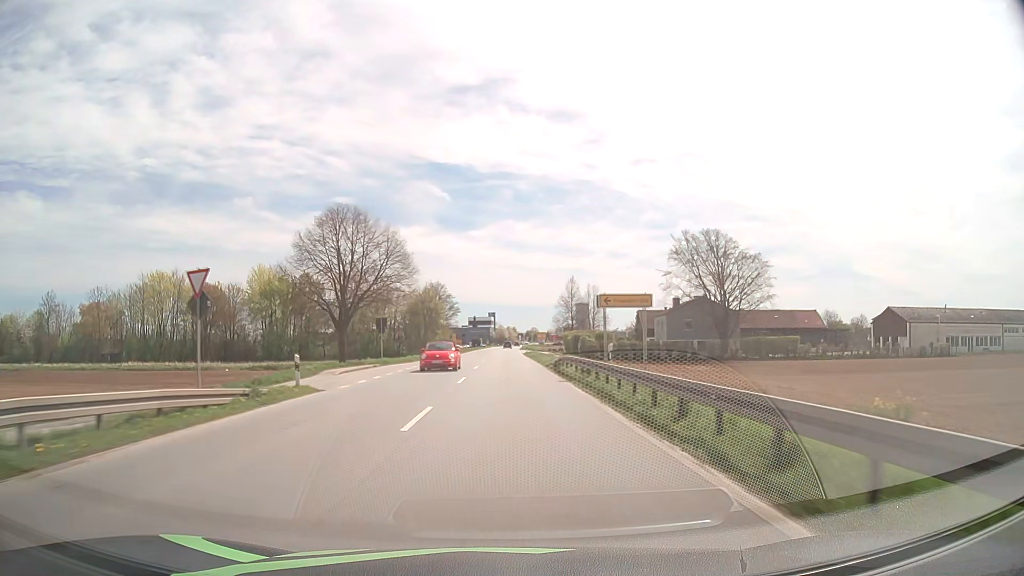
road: primary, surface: asphalt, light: Day
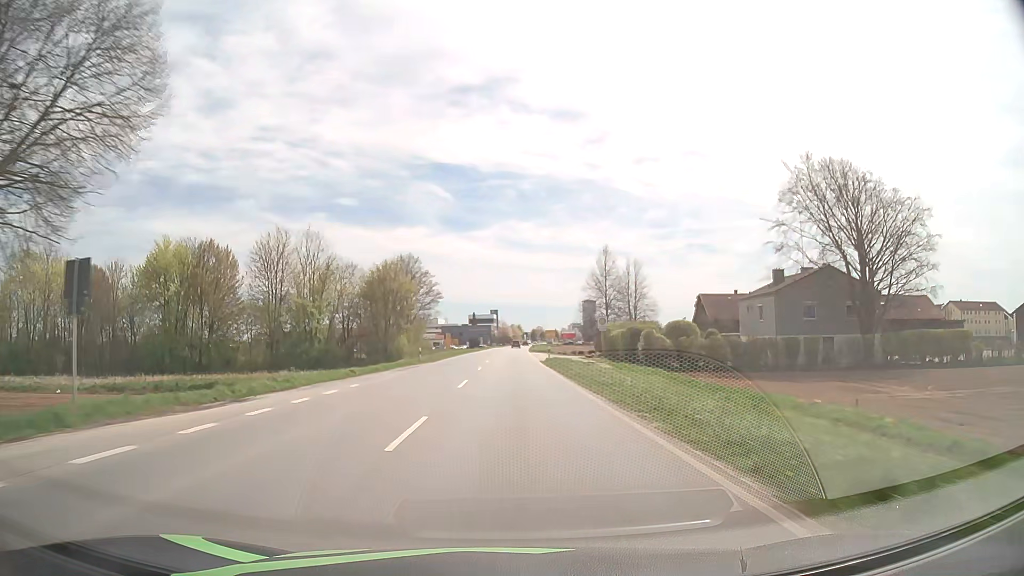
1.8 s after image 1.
(0.0, +37.8) m; 0°
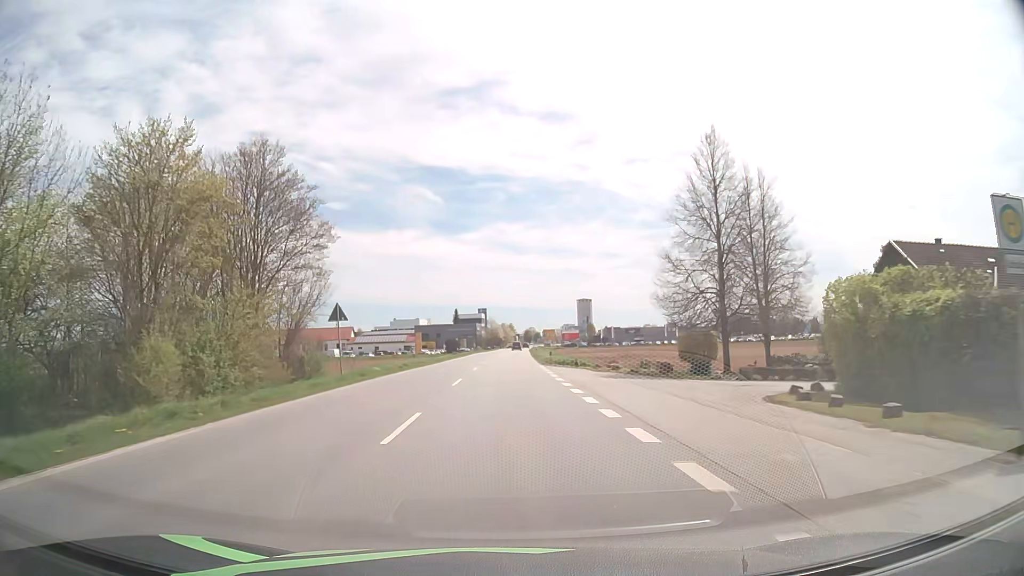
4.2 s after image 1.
(+0.2, +47.4) m; +1°
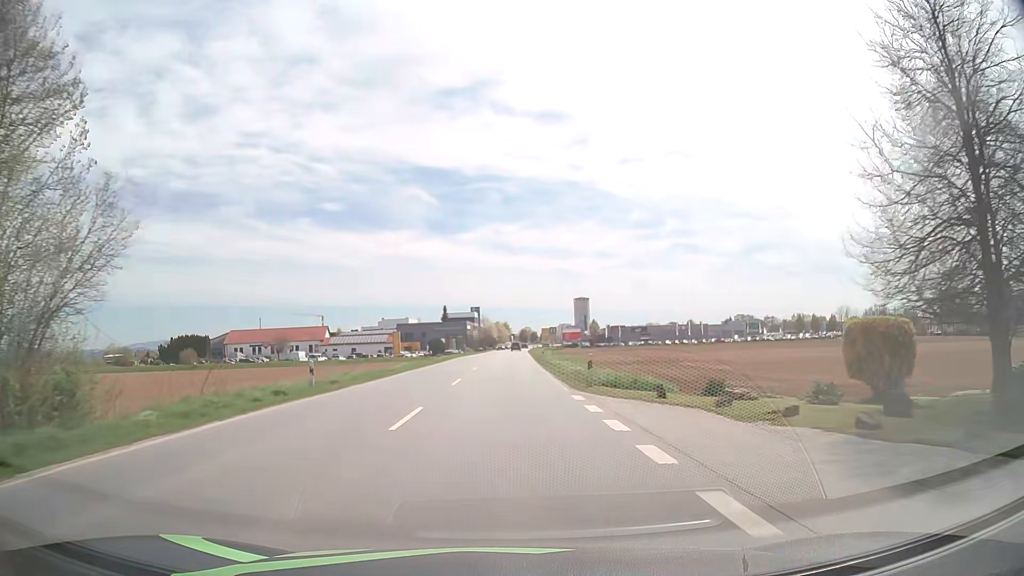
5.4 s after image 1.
(+0.1, +22.4) m; +1°
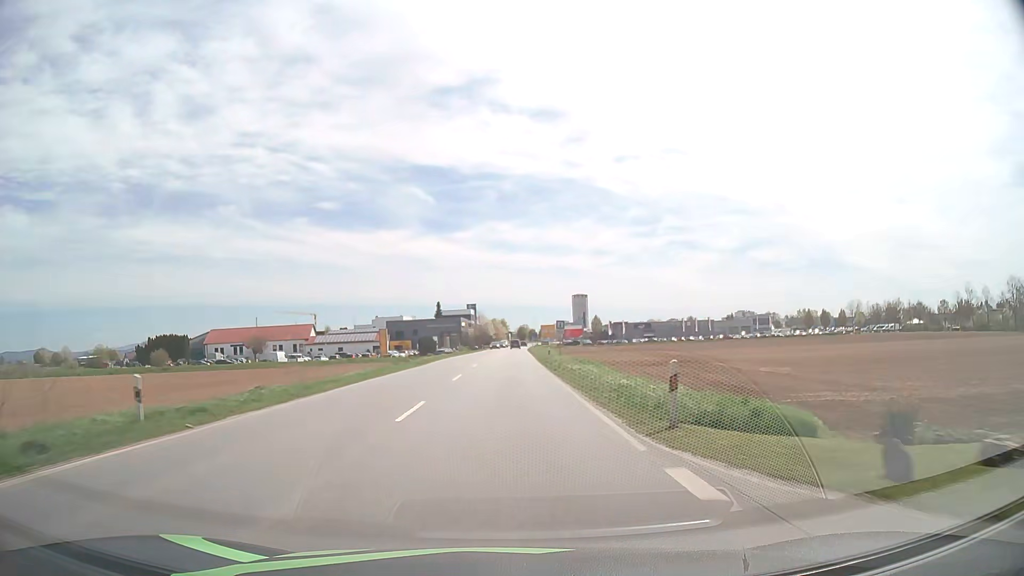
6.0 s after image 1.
(0.0, +10.9) m; 0°
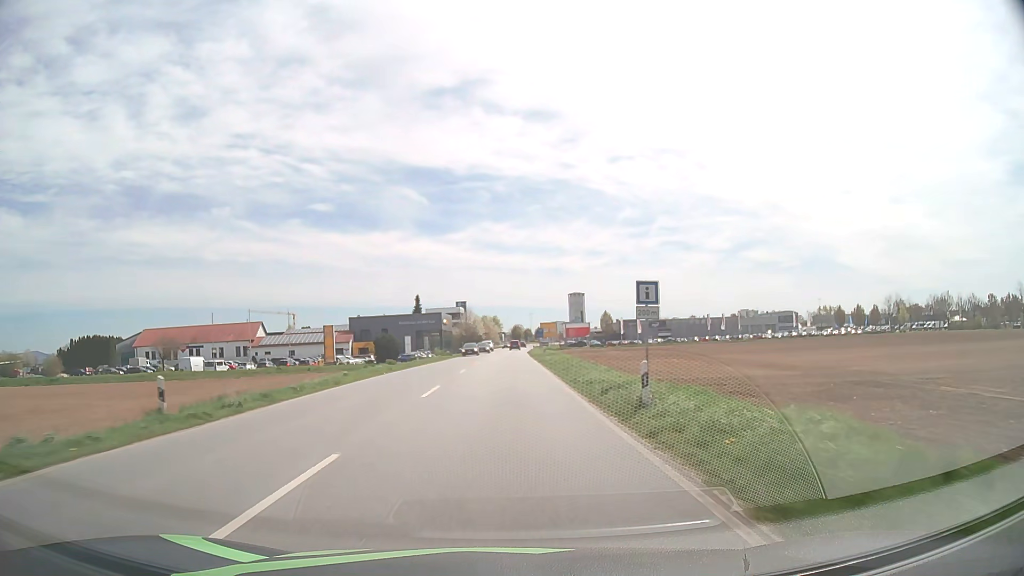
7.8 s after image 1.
(+0.3, +31.4) m; +1°
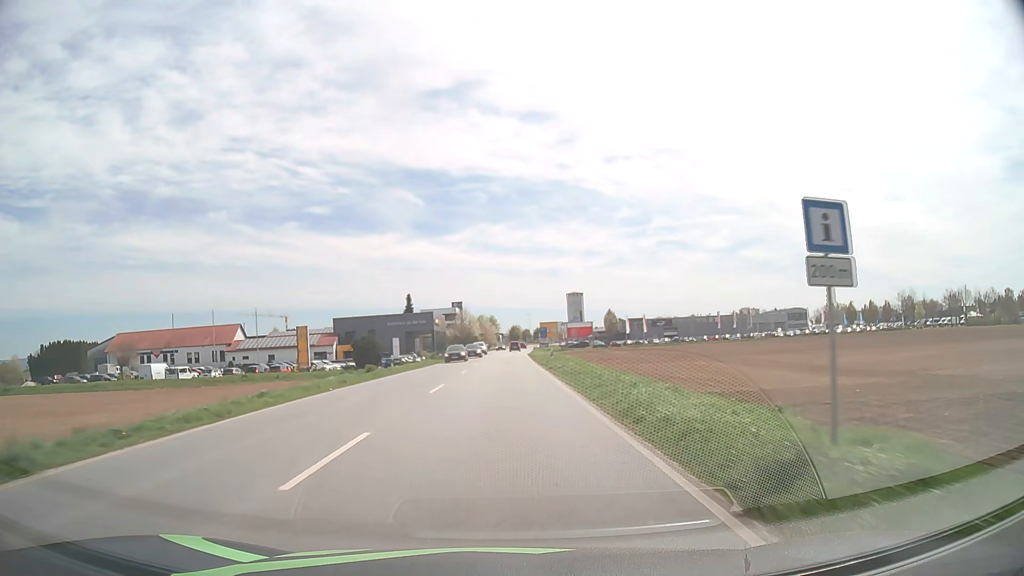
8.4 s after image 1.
(0.0, +10.0) m; 0°
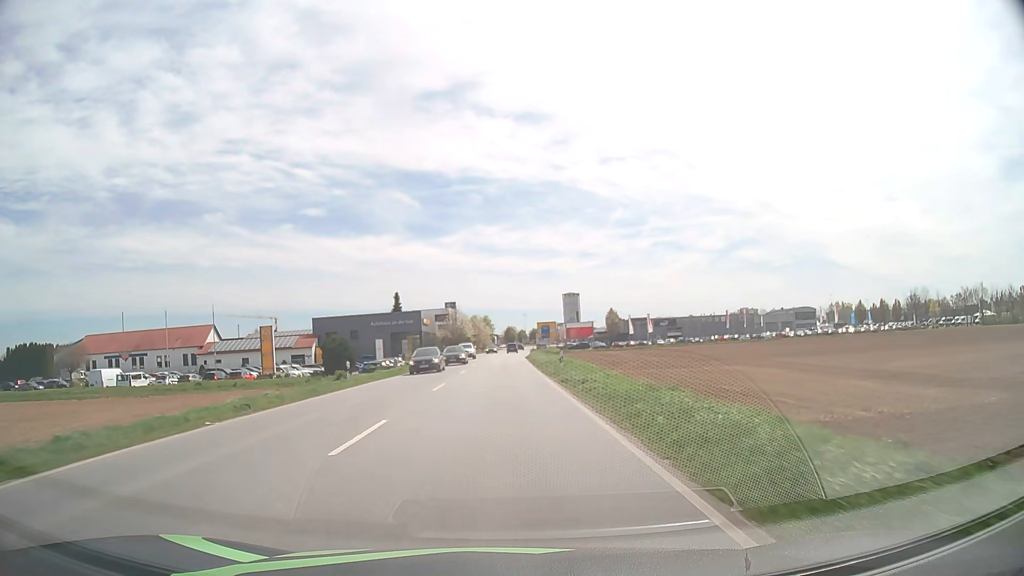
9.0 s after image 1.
(0.0, +9.8) m; 0°
(0, +10) (0, +20) (0, +30) (0, +40) (0, +50) (0, +60) (0, +70) (0, +80) (0, +90) (+1, +100) m
